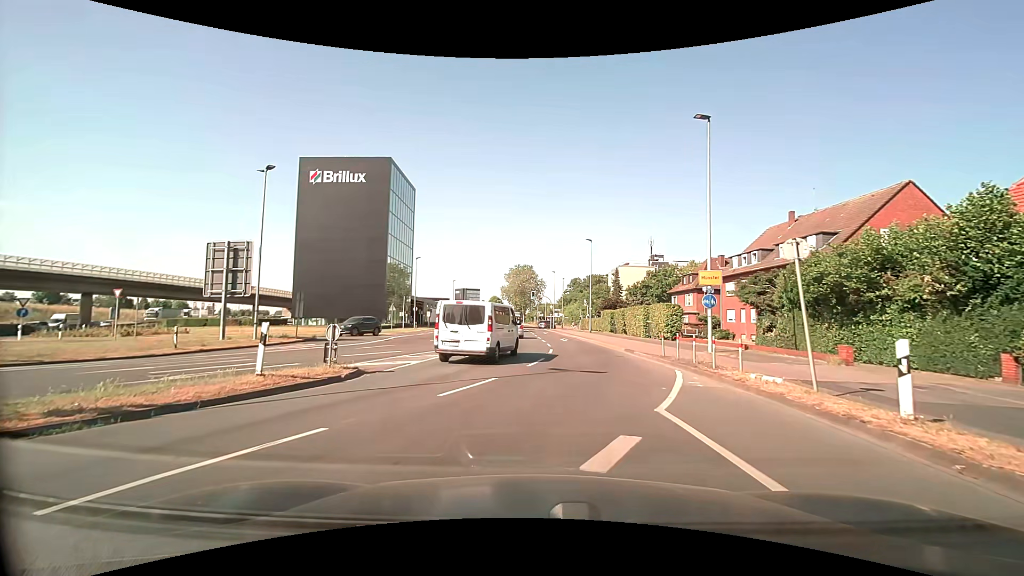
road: secondary_link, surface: asphalt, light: Day
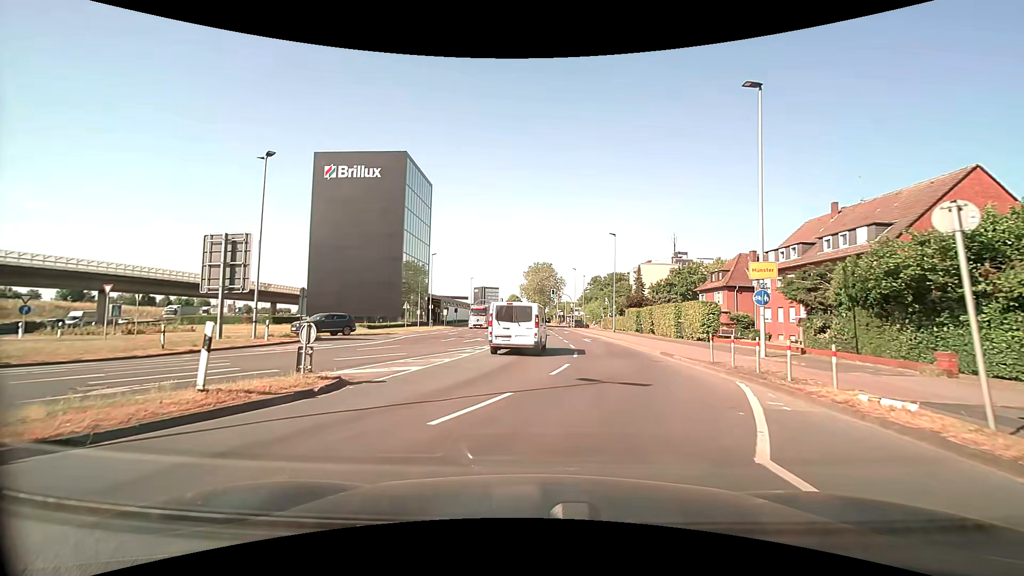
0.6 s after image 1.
(0.0, +2.8) m; 0°
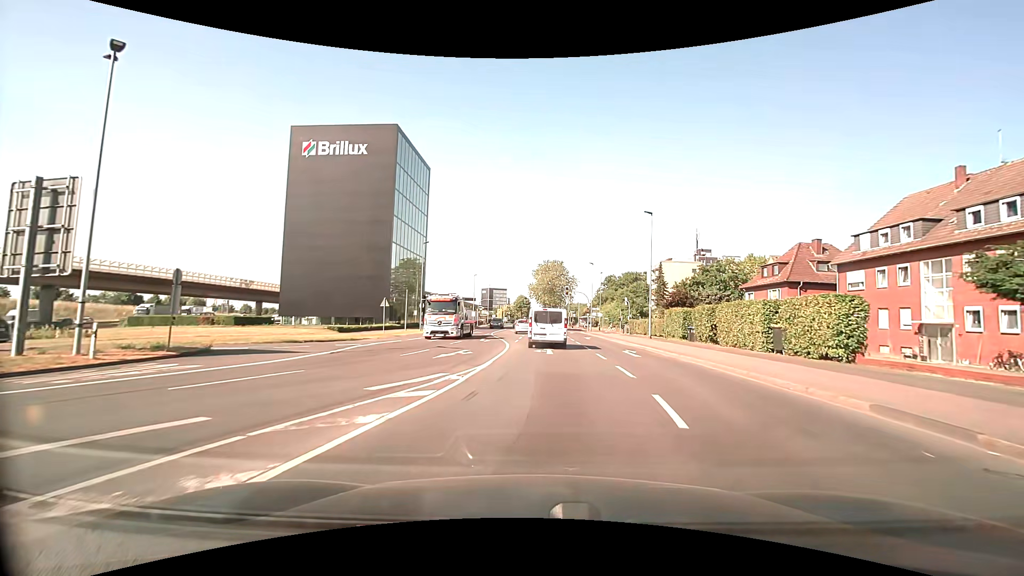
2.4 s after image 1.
(-0.4, +11.9) m; -2°
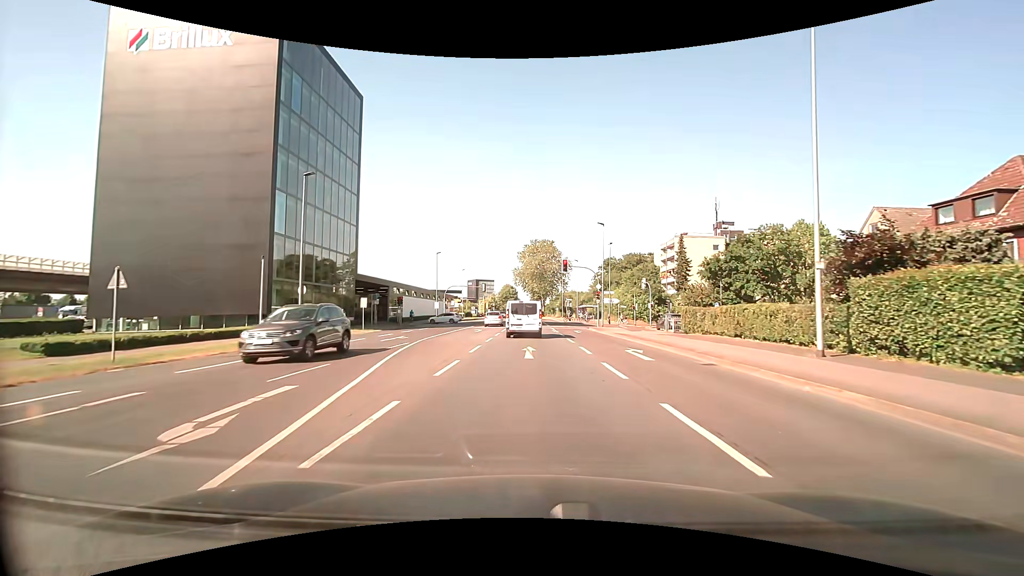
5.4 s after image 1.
(+0.9, +26.4) m; +2°
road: secondary
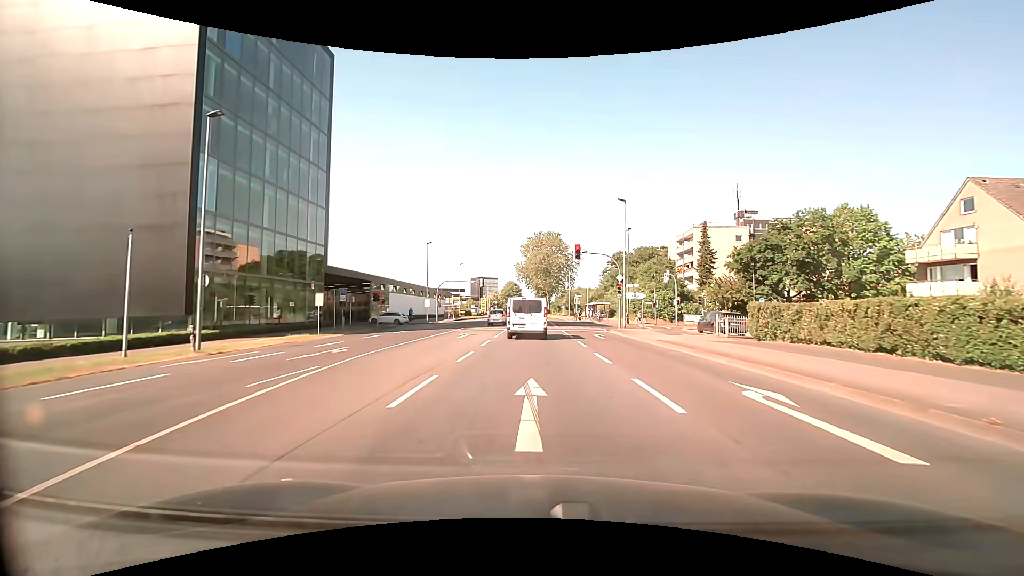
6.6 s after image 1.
(0.0, +9.5) m; 0°
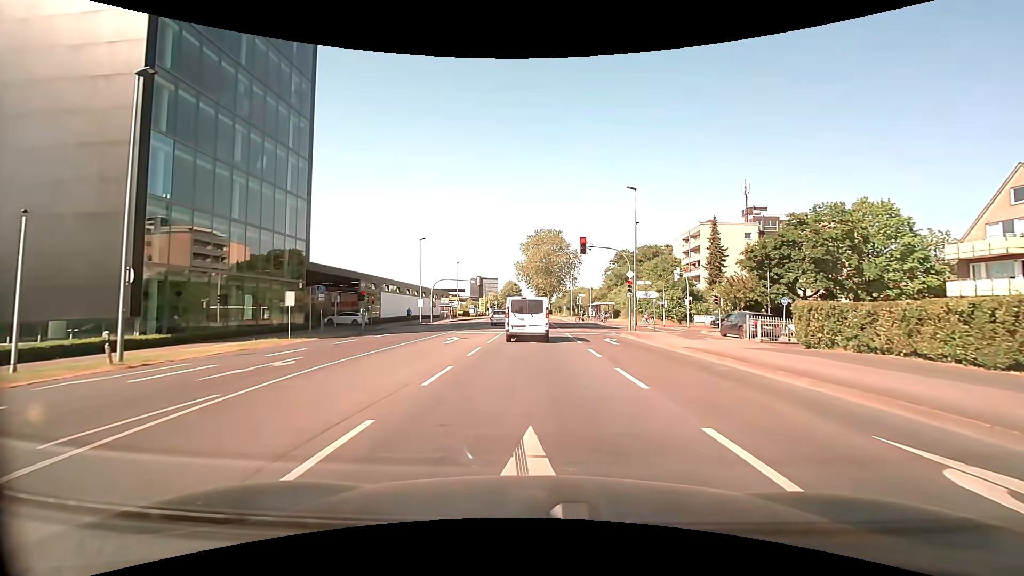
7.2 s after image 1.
(0.0, +3.9) m; 0°
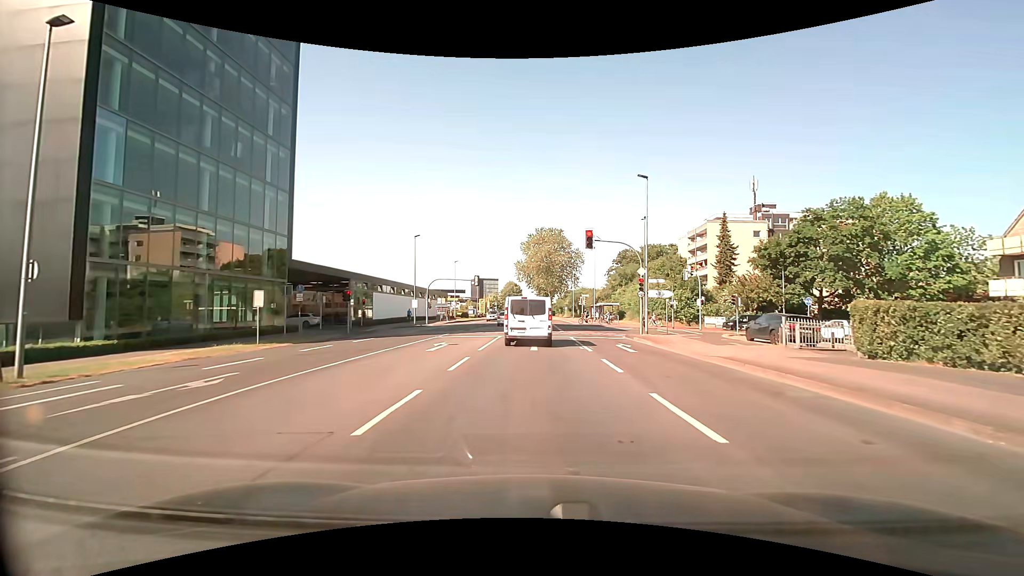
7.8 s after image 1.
(0.0, +3.3) m; 0°
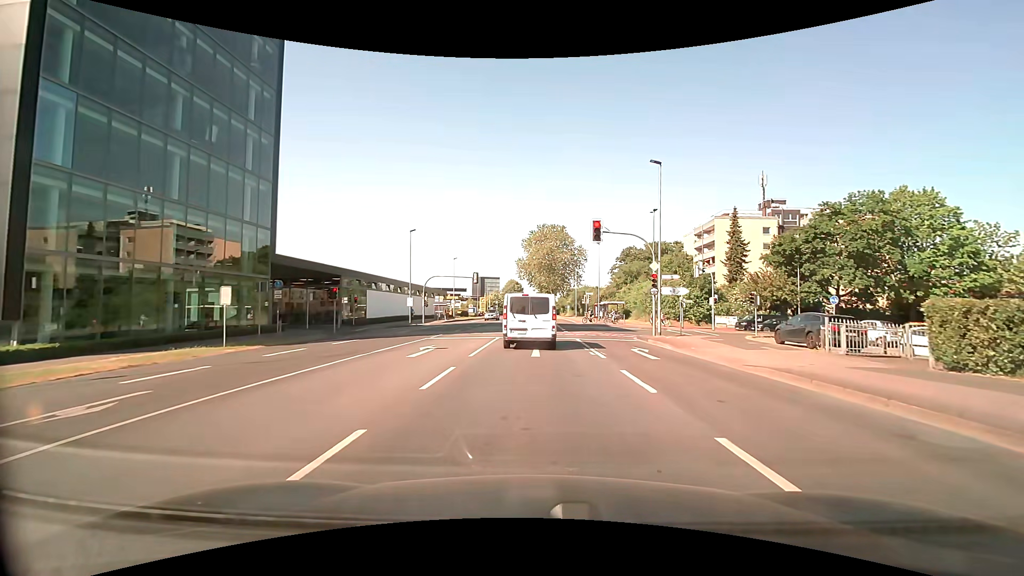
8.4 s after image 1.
(0.0, +2.9) m; 0°
(0, +10) (0, +20) (0, +30) (0, +40) (0, +50) (0, +60) (+1, +70) (+1, +80) (+1, +90) (+1, +100) m
